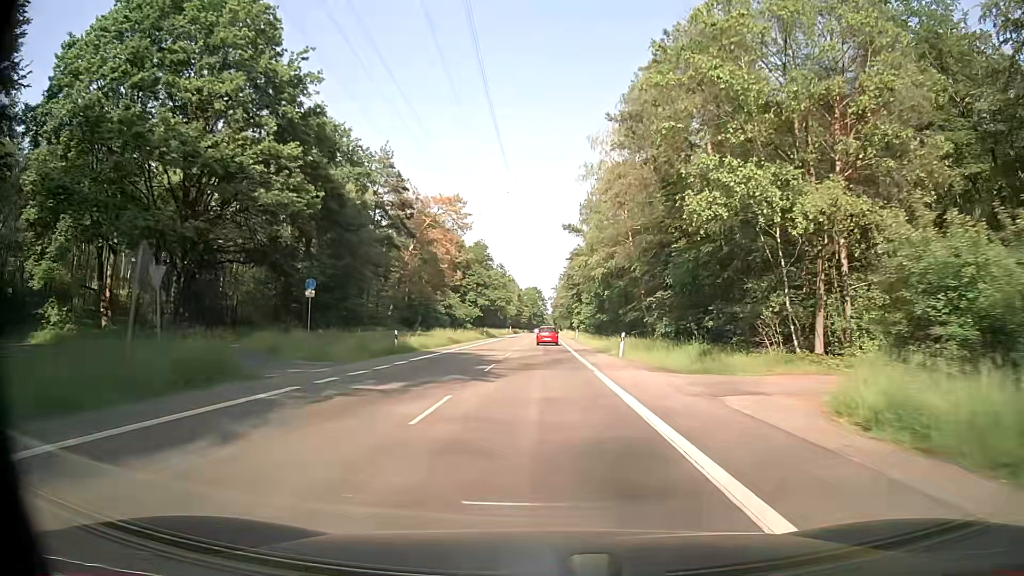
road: secondary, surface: asphalt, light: Day
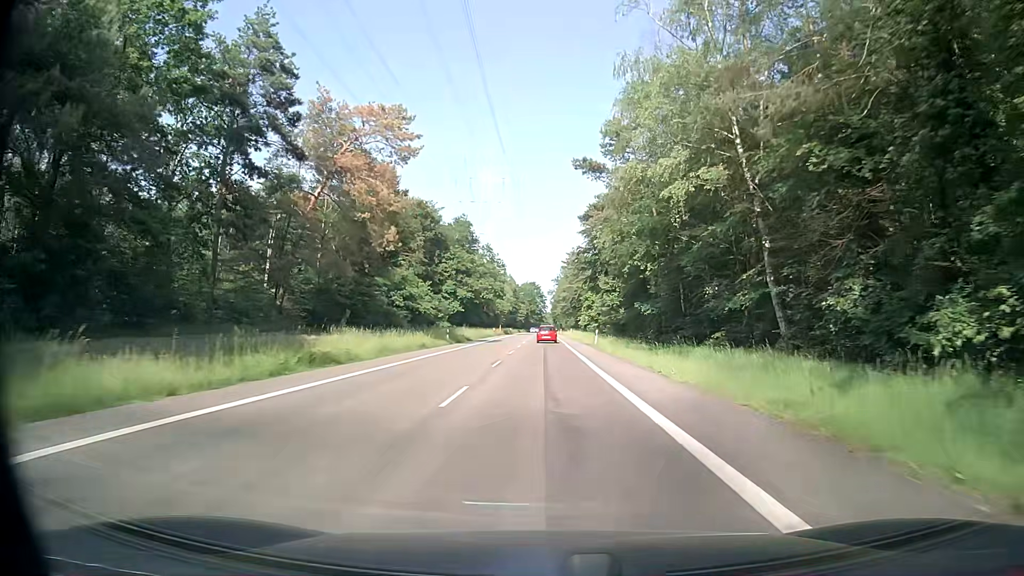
(0.0, +32.1) m; 0°
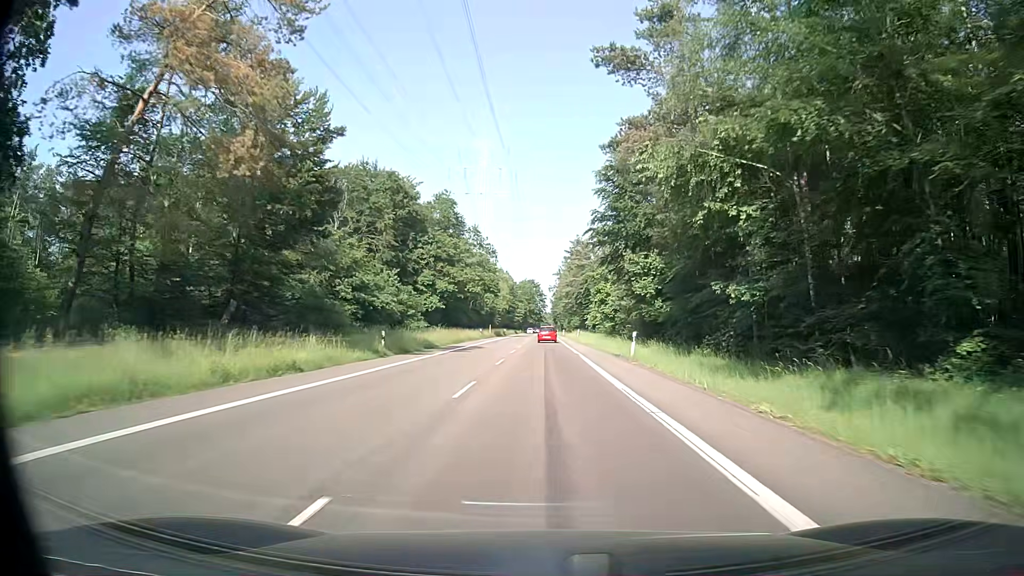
(-0.2, +21.4) m; -1°
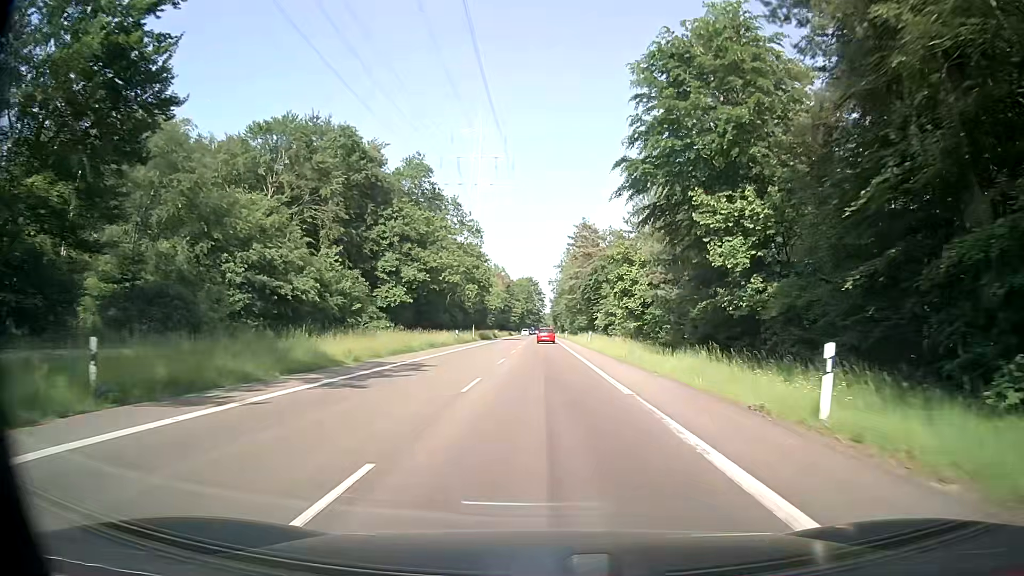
(+0.1, +21.5) m; 0°
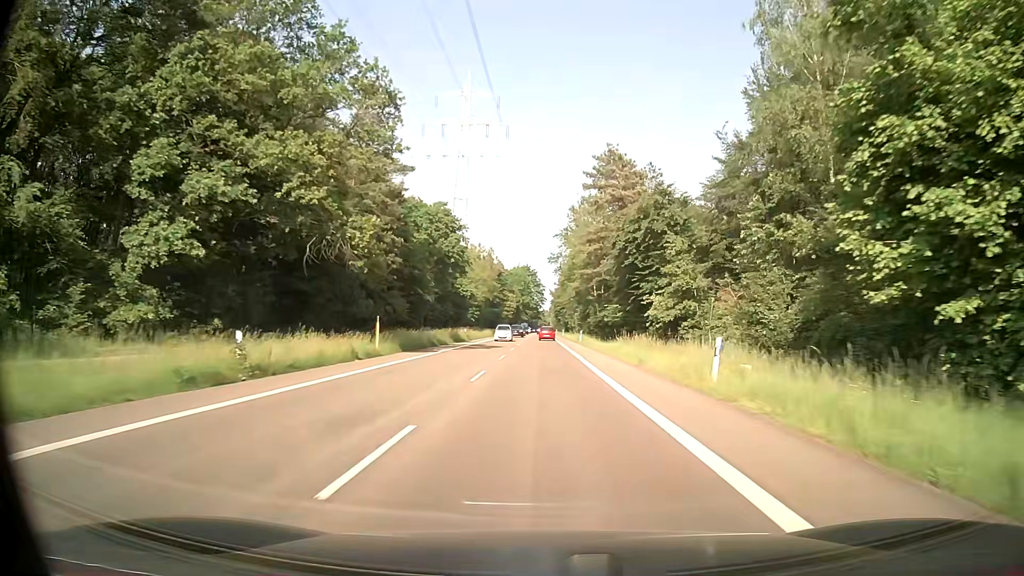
(+0.7, +43.2) m; +1°
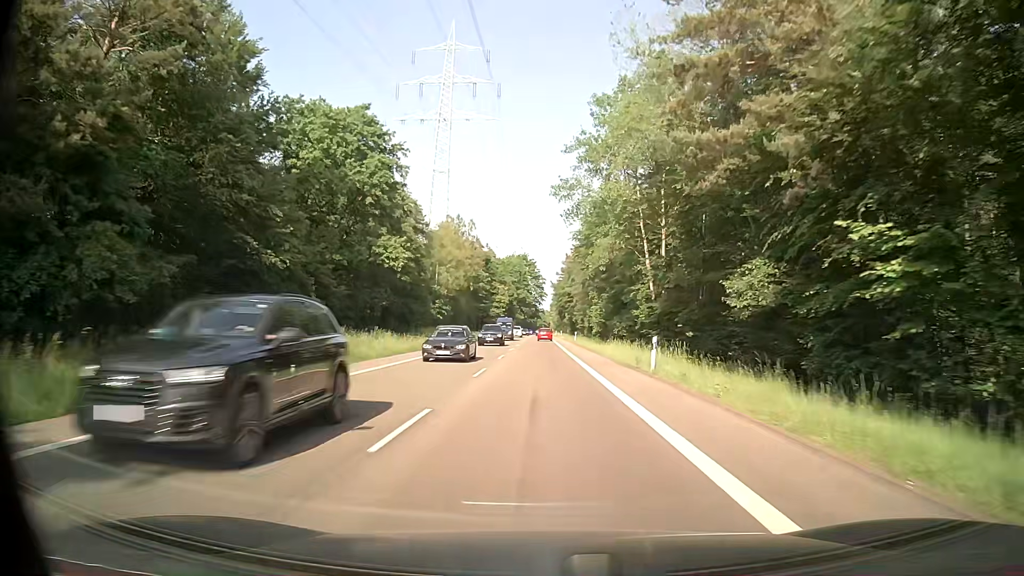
(0.0, +43.6) m; 0°
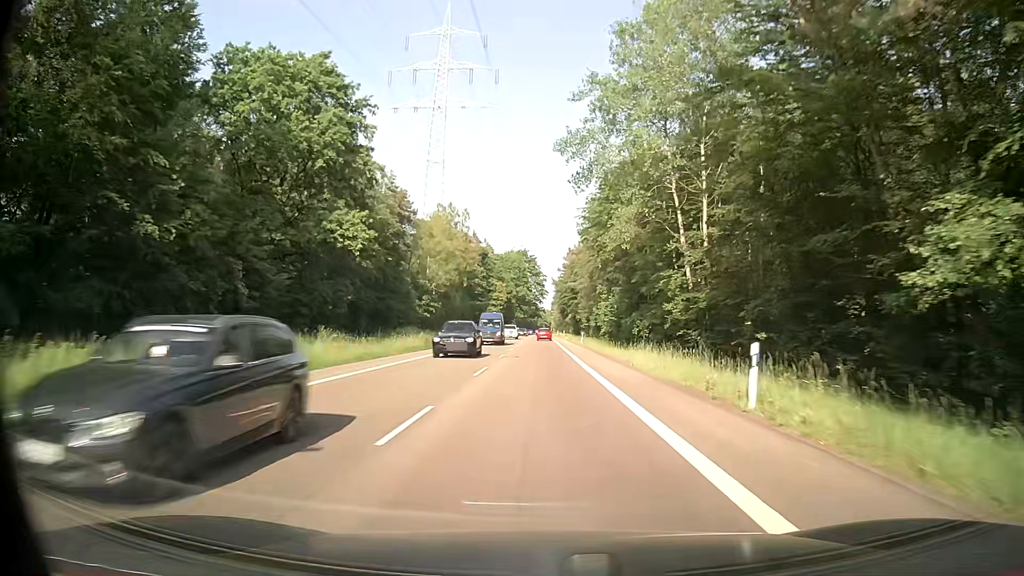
(0.0, +11.0) m; 0°
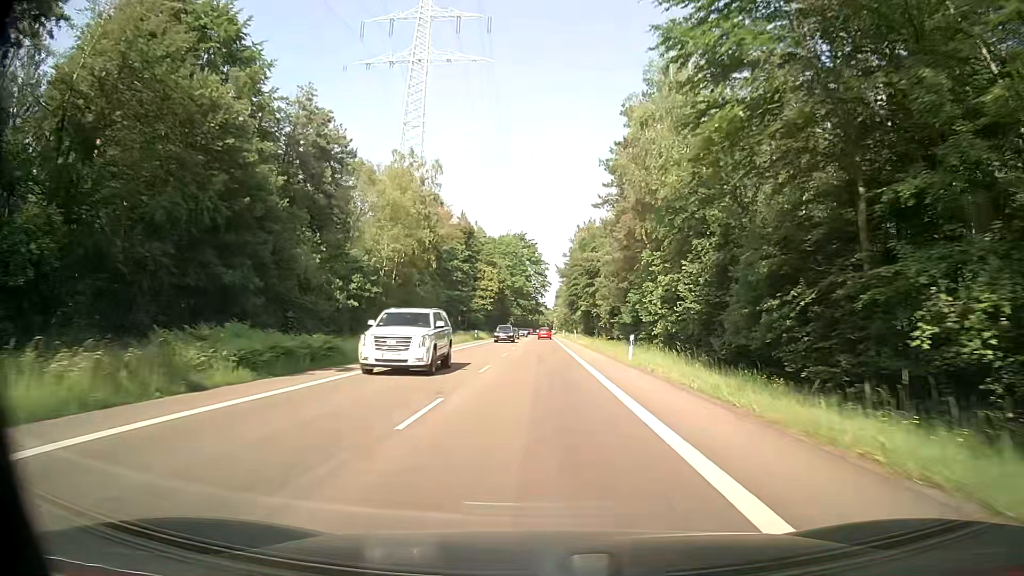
(+0.2, +33.1) m; +1°
(0, +10) (0, +20) (0, +30) (0, +40) (0, +50) (0, +60) (0, +70) (0, +80) (-1, +90) (-1, +100) m
